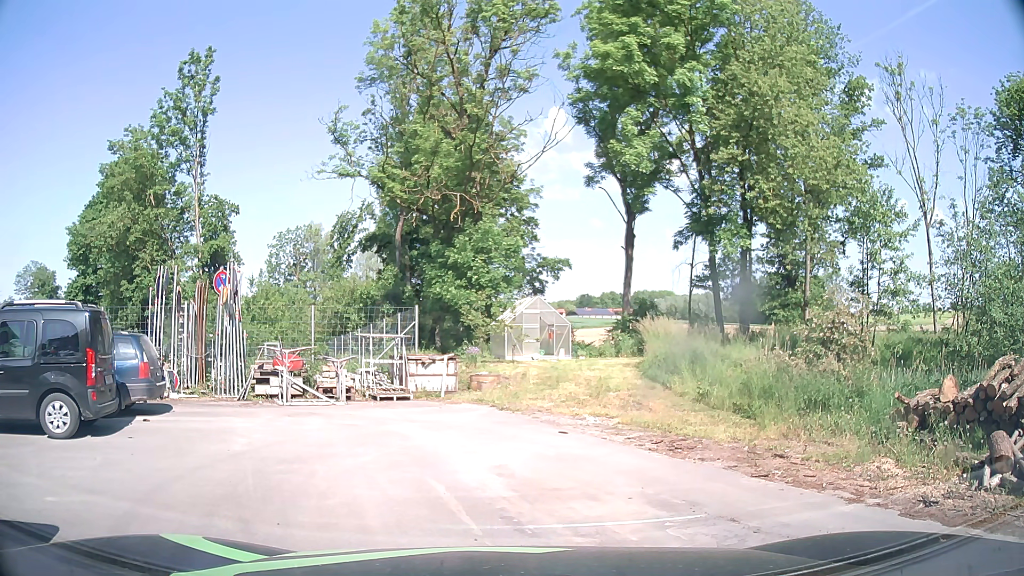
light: Day
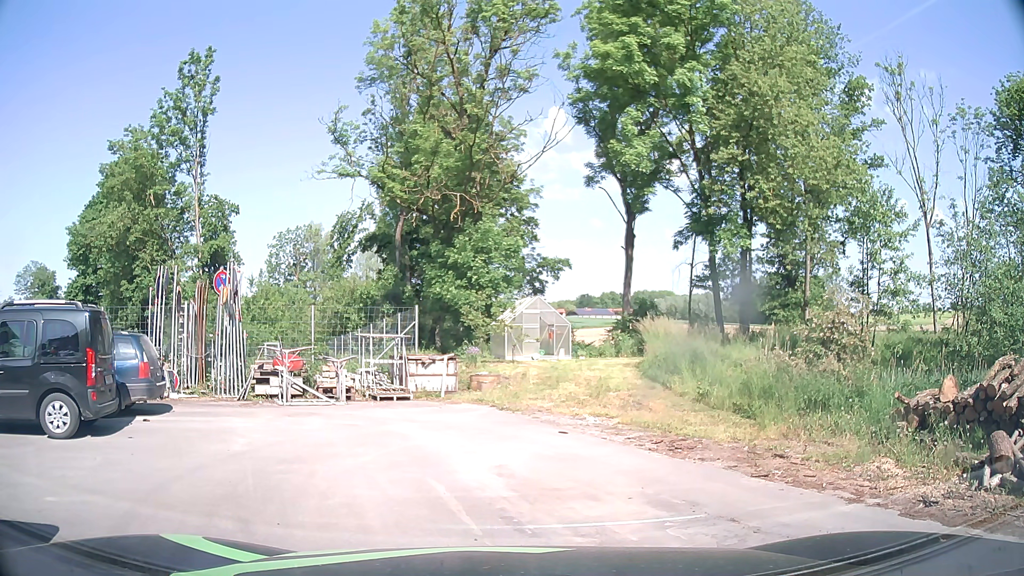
(0.0, 0.0) m; 0°
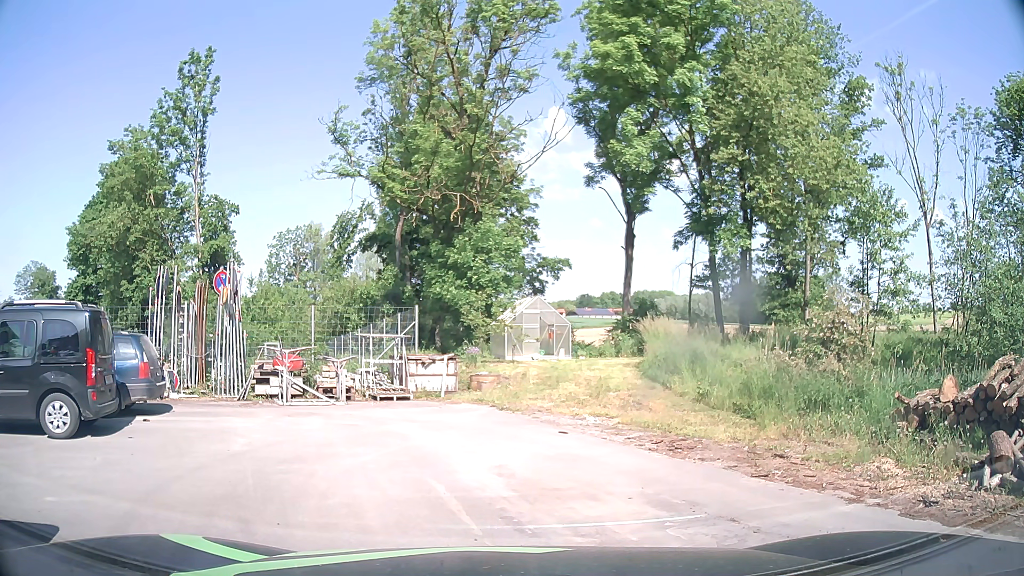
(0.0, 0.0) m; 0°
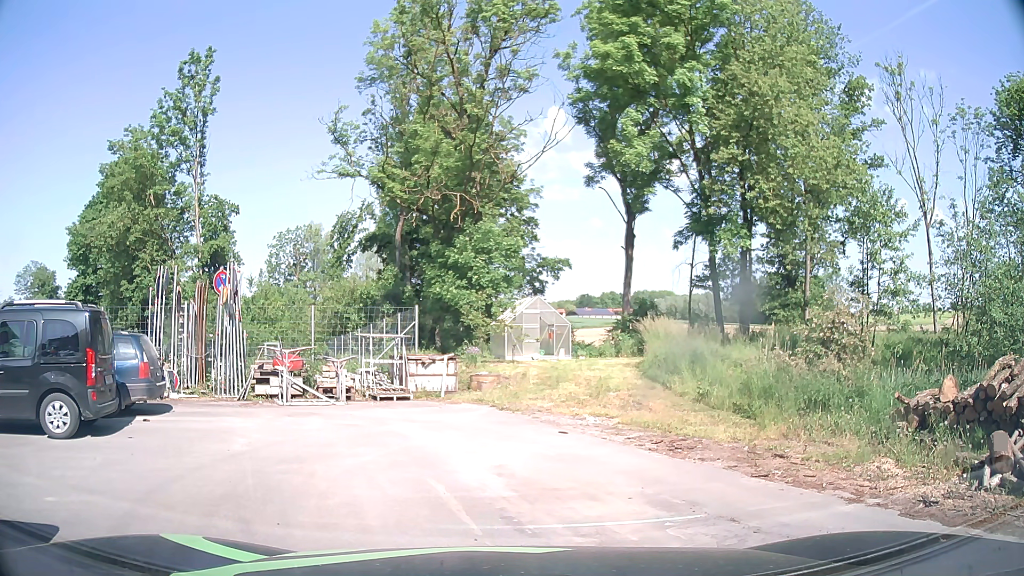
(0.0, 0.0) m; 0°
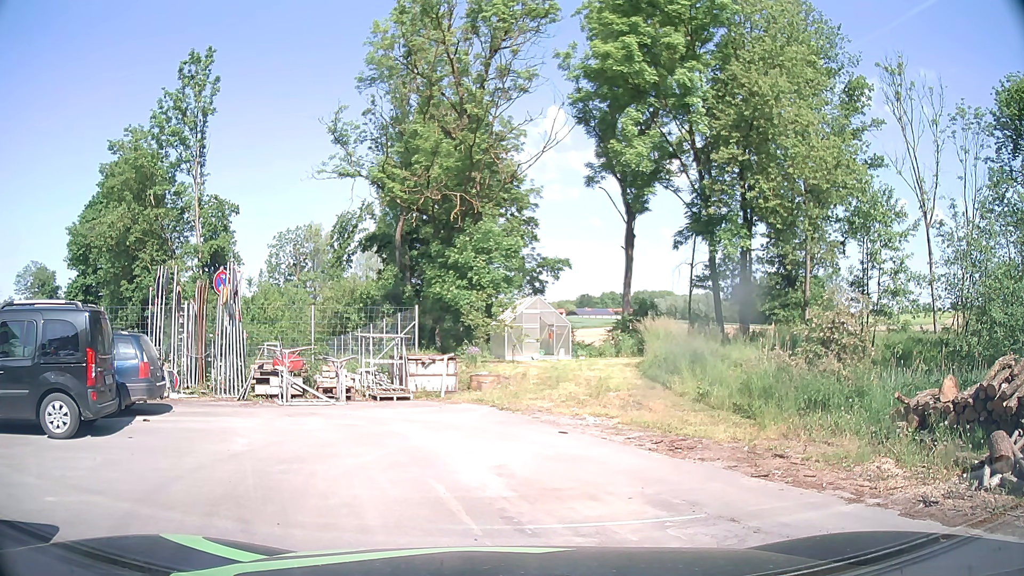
(0.0, 0.0) m; 0°
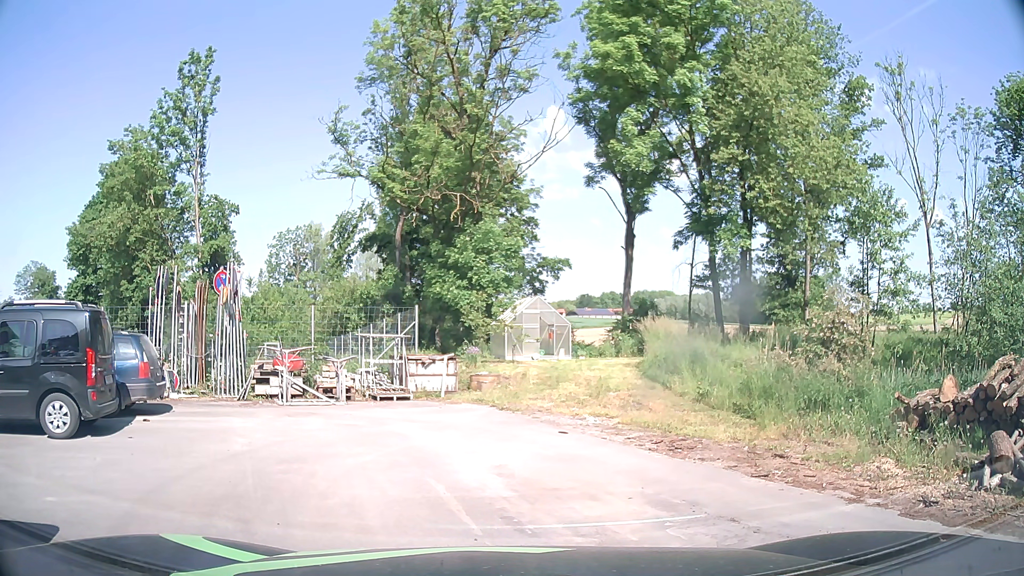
(0.0, 0.0) m; 0°
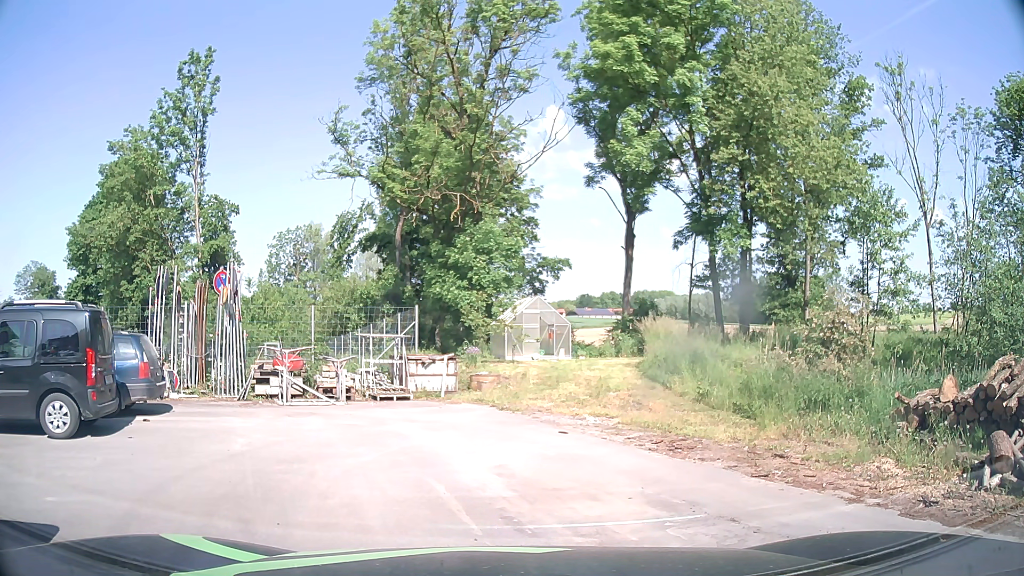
(0.0, 0.0) m; 0°
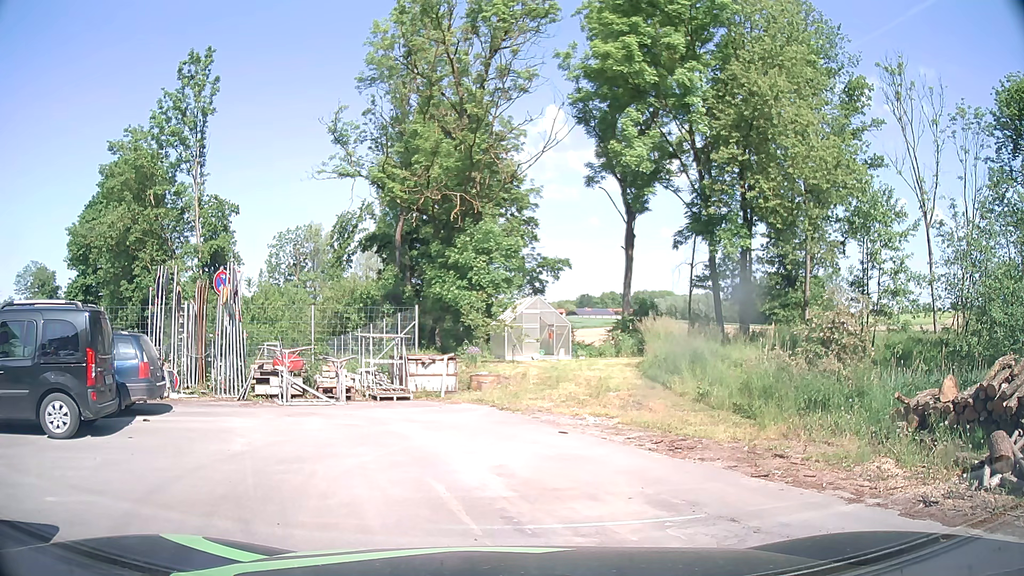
(0.0, 0.0) m; 0°
